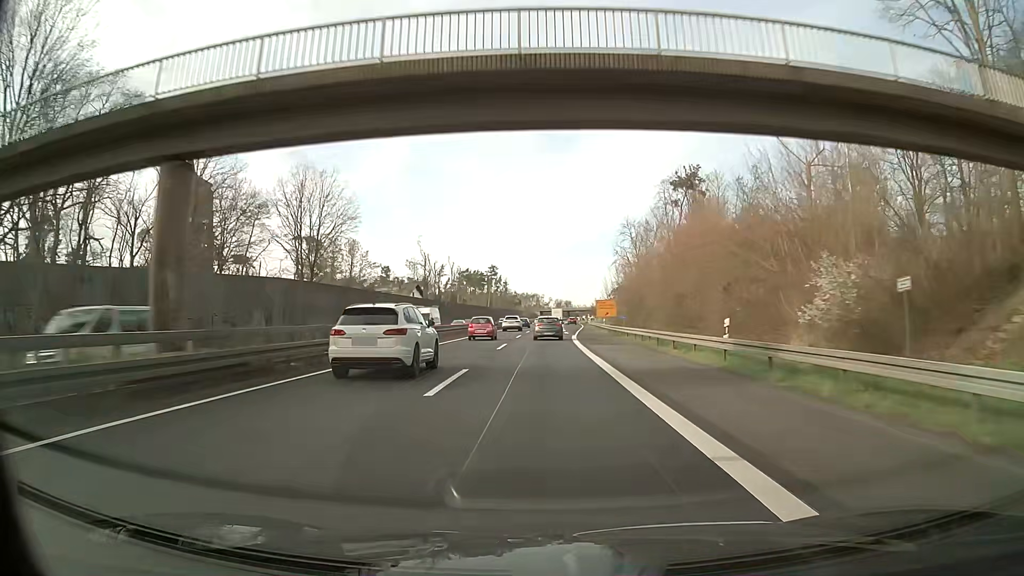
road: trunk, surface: asphalt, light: Day
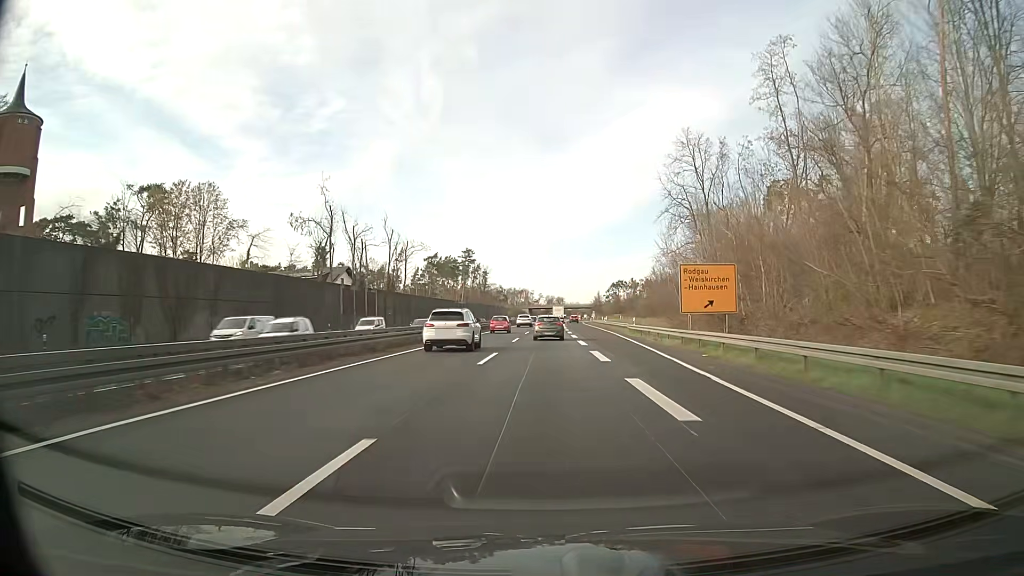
(+0.3, +64.3) m; +1°
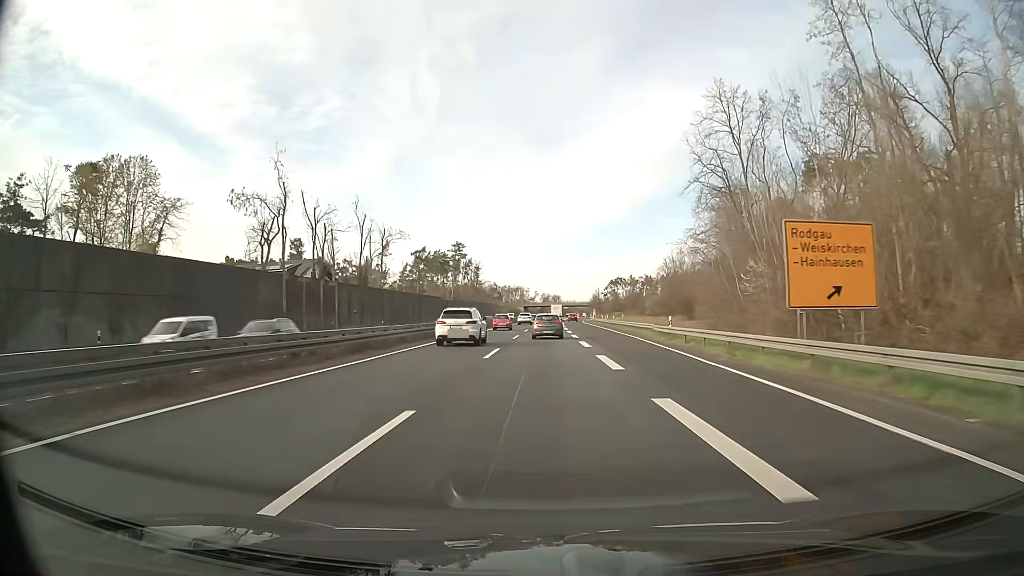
(+0.1, +15.9) m; 0°
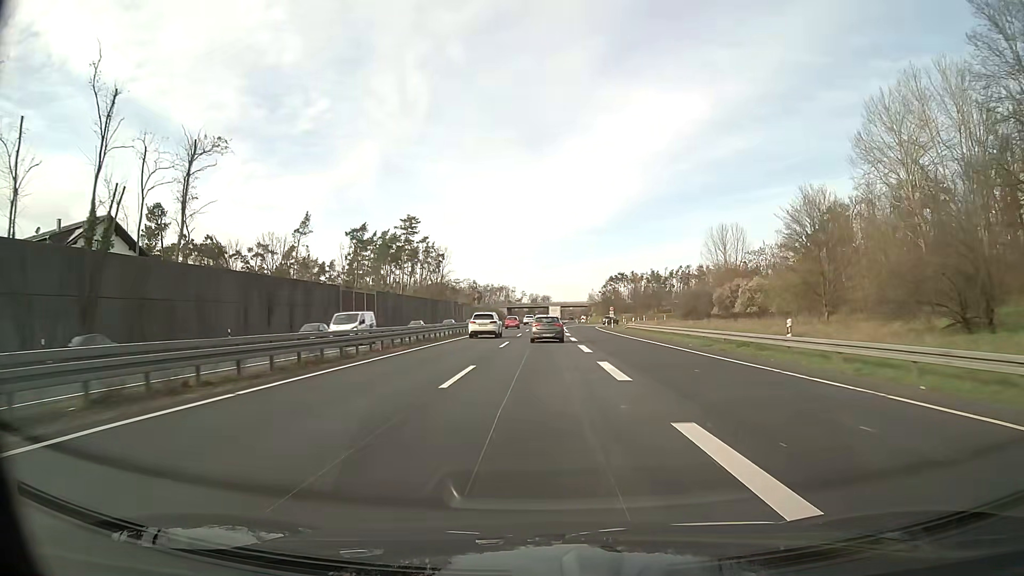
(+0.6, +62.5) m; +1°
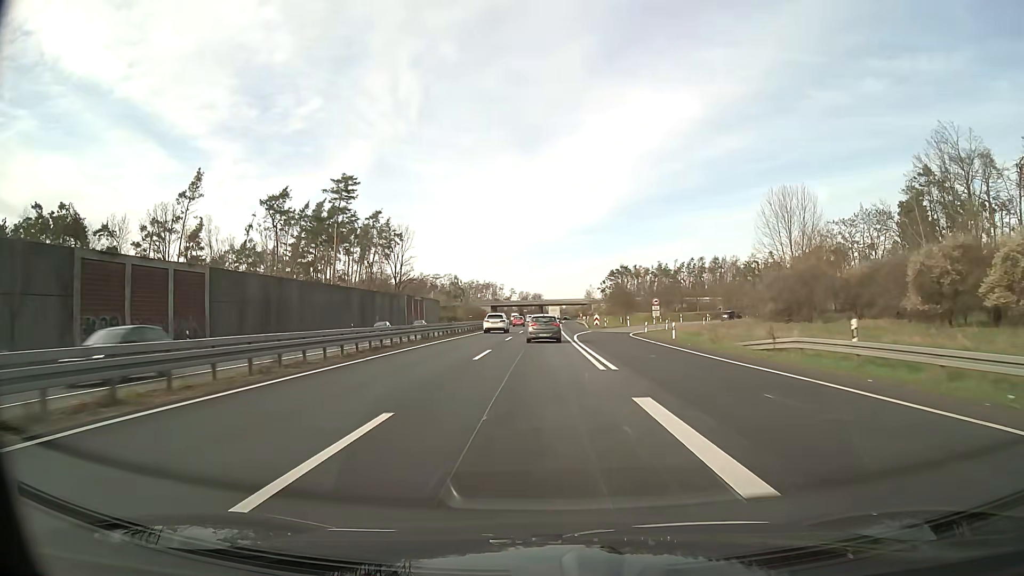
(+0.3, +45.5) m; +1°
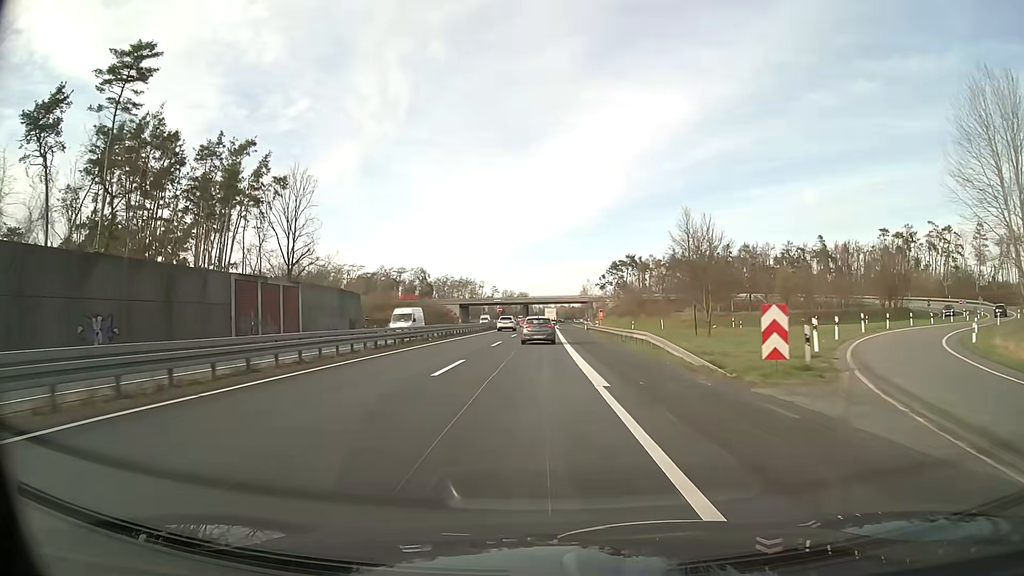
(+0.6, +59.6) m; +1°
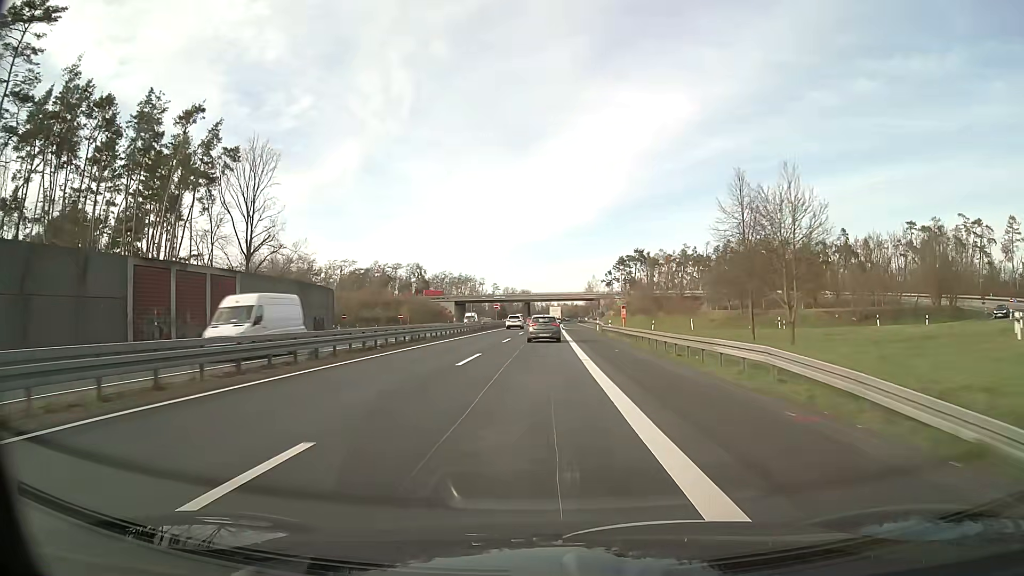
(0.0, +14.8) m; 0°
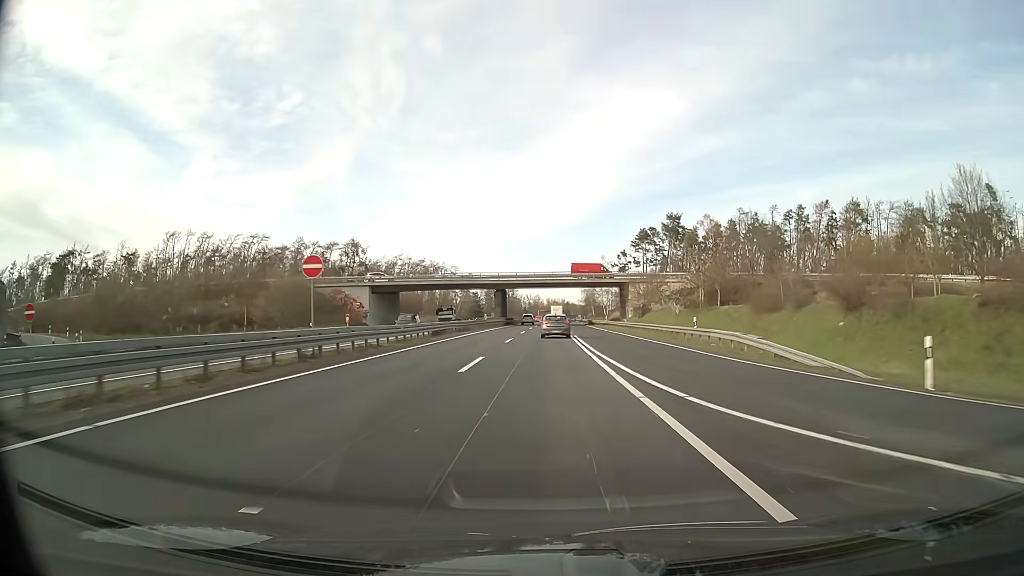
(+0.4, +74.8) m; +1°
(0, +10) (0, +20) (0, +30) (0, +40) (0, +50) (0, +60) (+1, +70) (+1, +80) (+1, +90) (+1, +100) m
